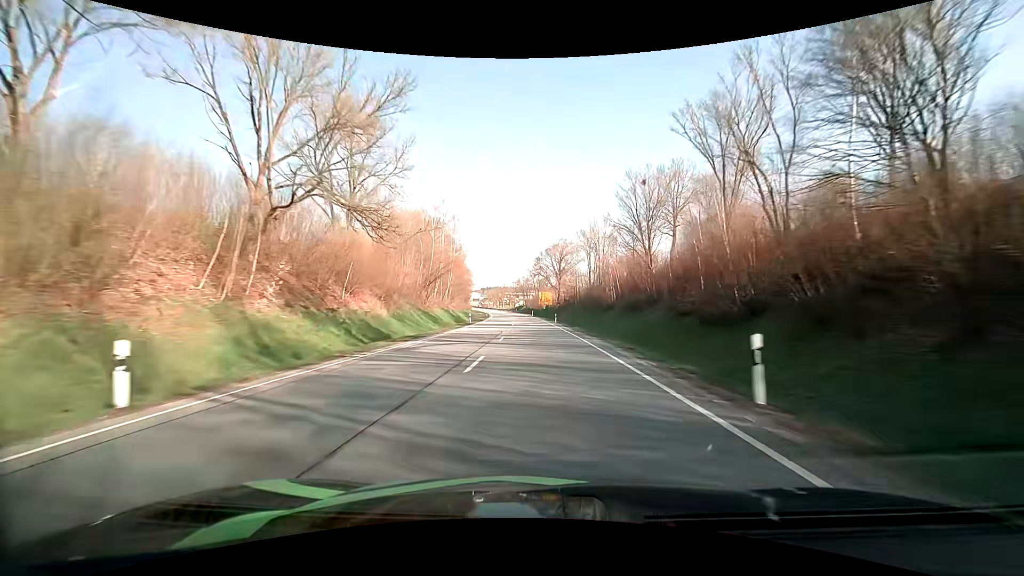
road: primary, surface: asphalt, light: Day
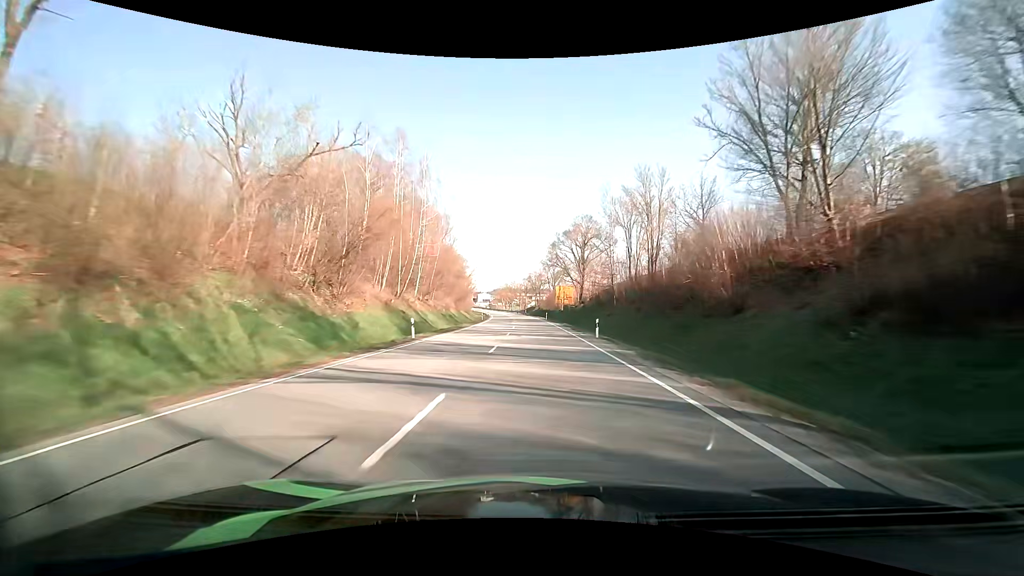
(-0.4, +30.6) m; -2°
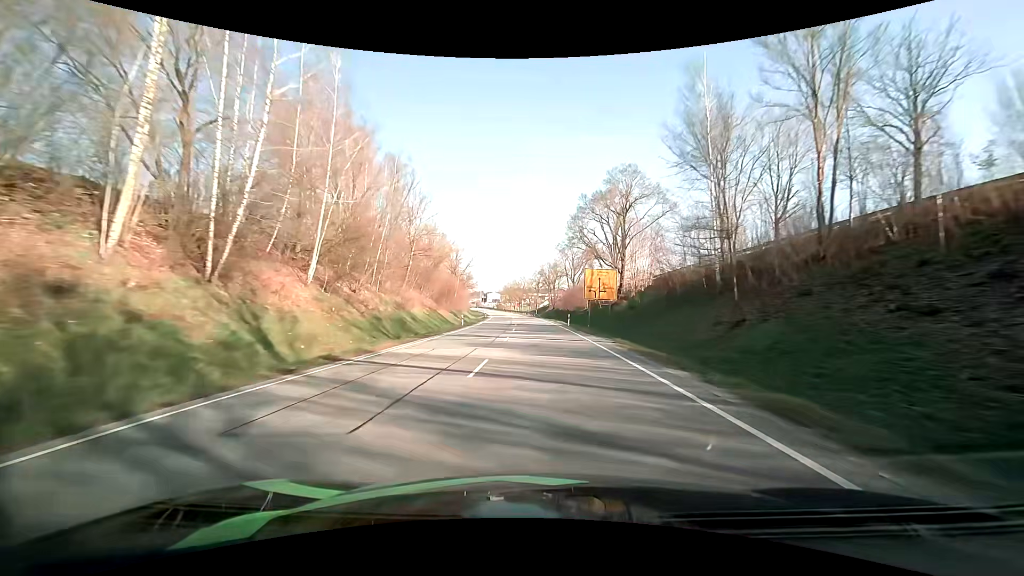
(-0.4, +30.2) m; -2°
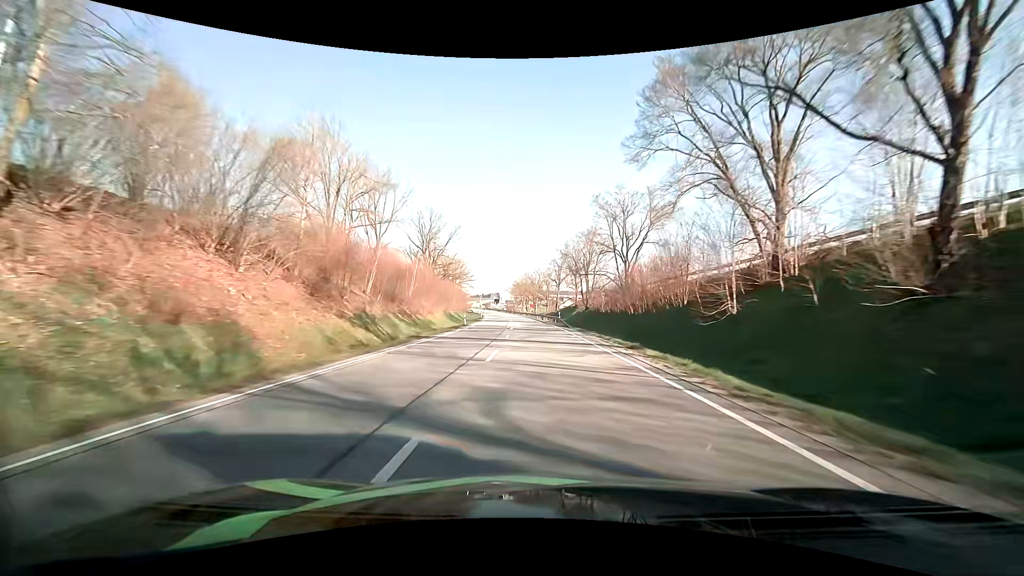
(-0.6, +44.7) m; -2°
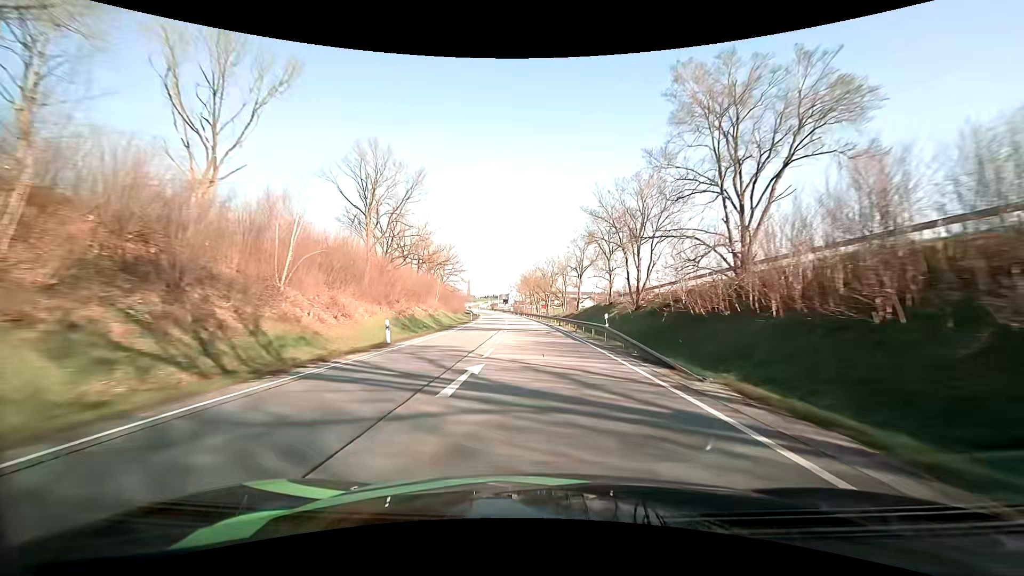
(-0.4, +29.6) m; -2°
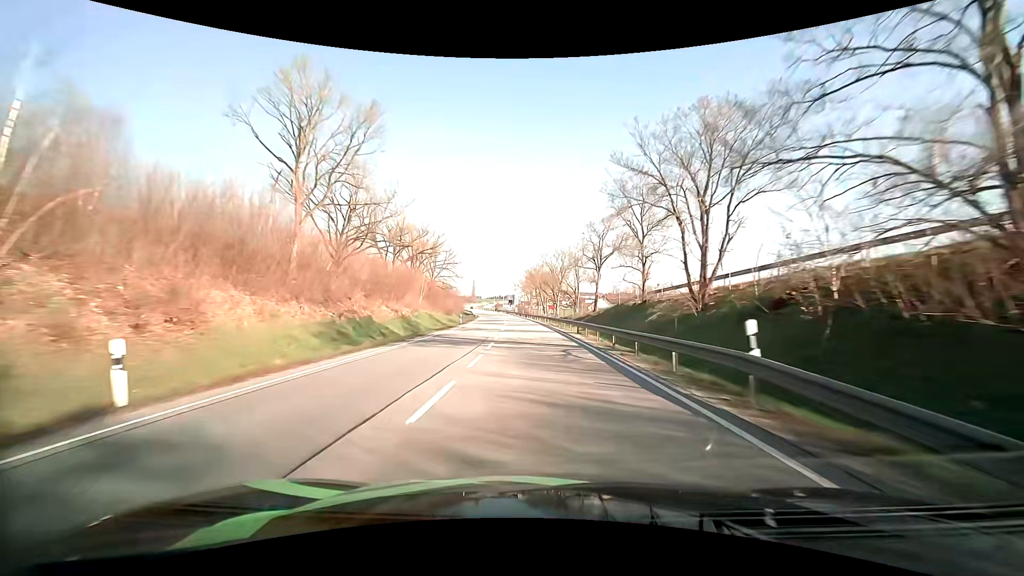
(0.0, +14.8) m; 0°
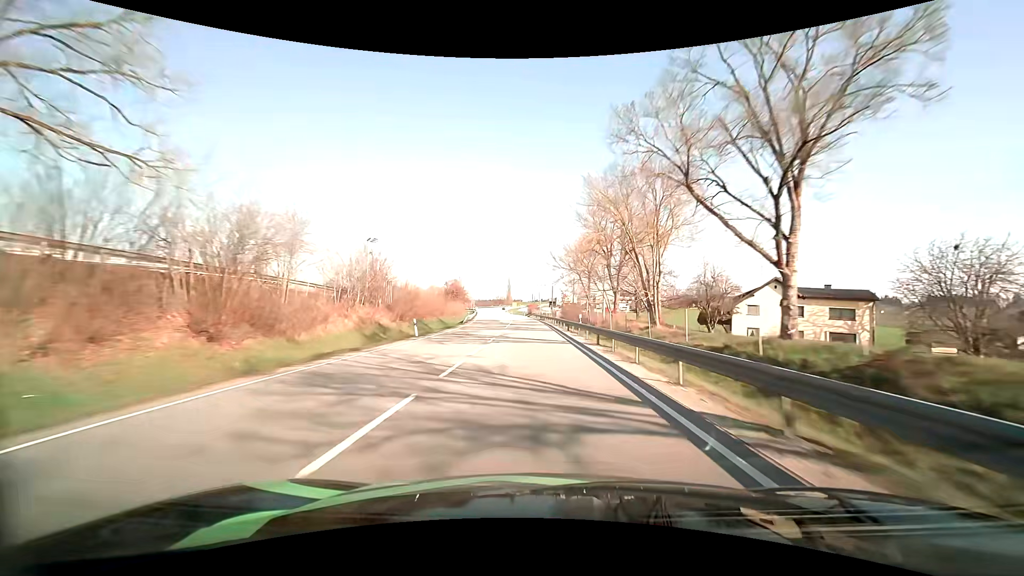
(-3.2, +74.0) m; -5°
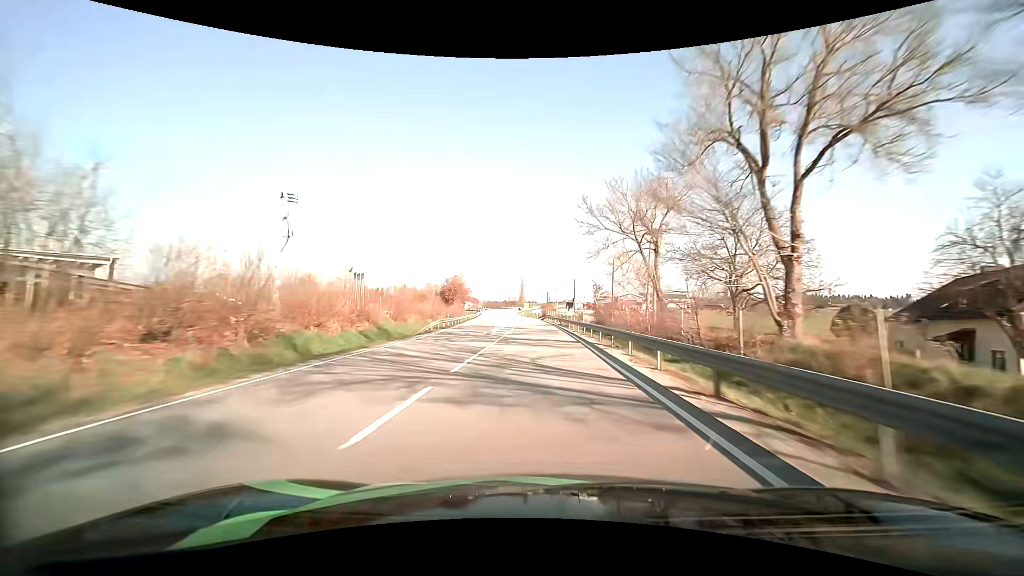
(-0.4, +29.5) m; -2°
(0, +10) (0, +20) (0, +30) (-1, +40) (-1, +50) (-1, +60) (-2, +70) (-2, +80) (-3, +90) (-3, +100) m
